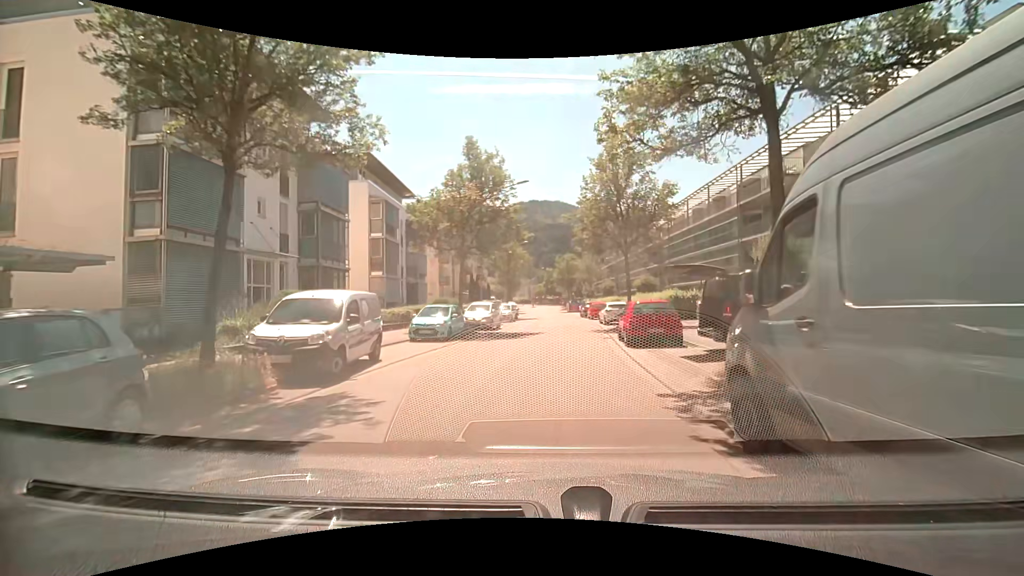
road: unclassified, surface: asphalt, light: Day
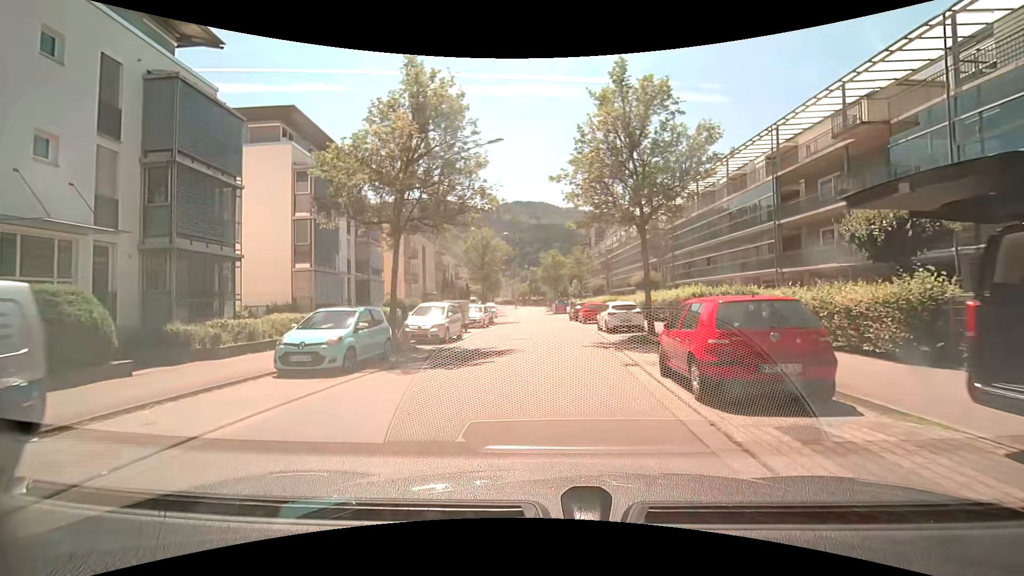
(+0.2, +8.8) m; +2°
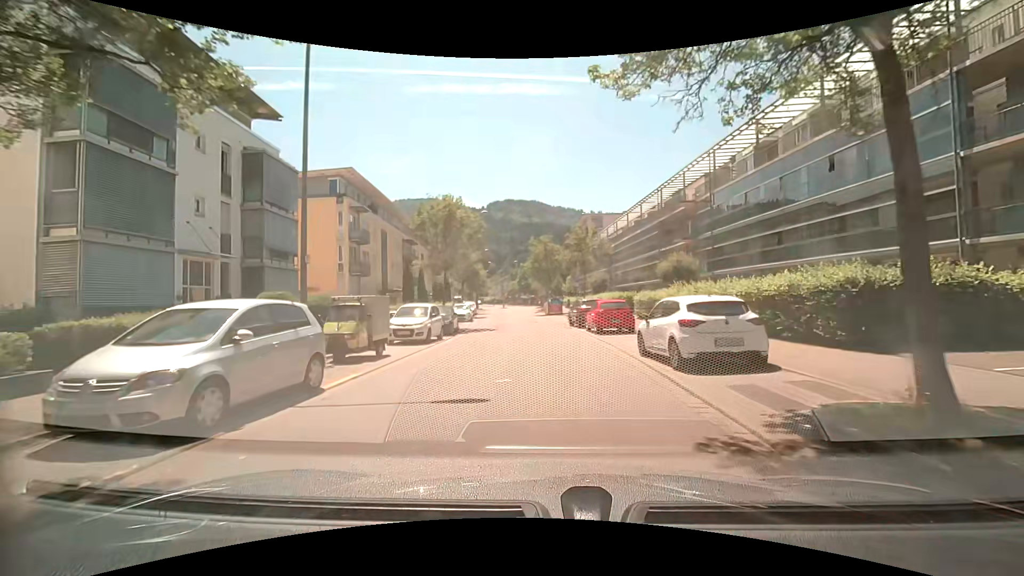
(+0.2, +13.4) m; +1°
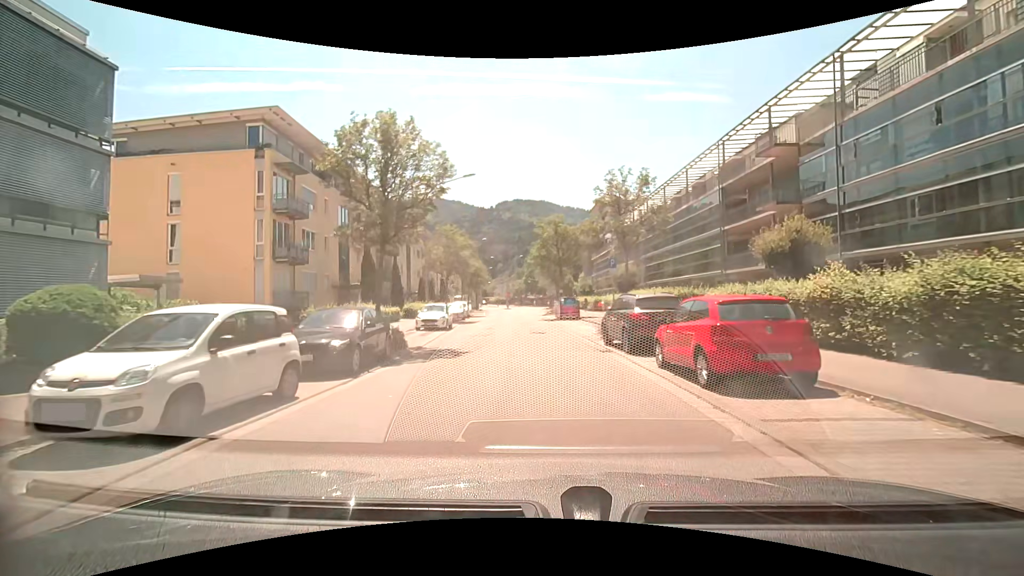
(-0.1, +13.4) m; -1°
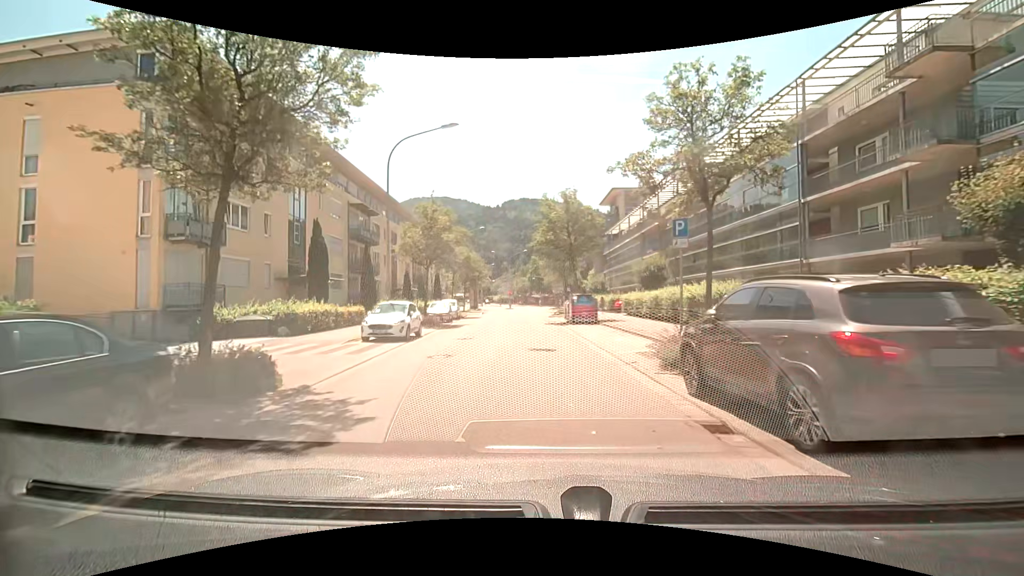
(-0.1, +8.9) m; 0°
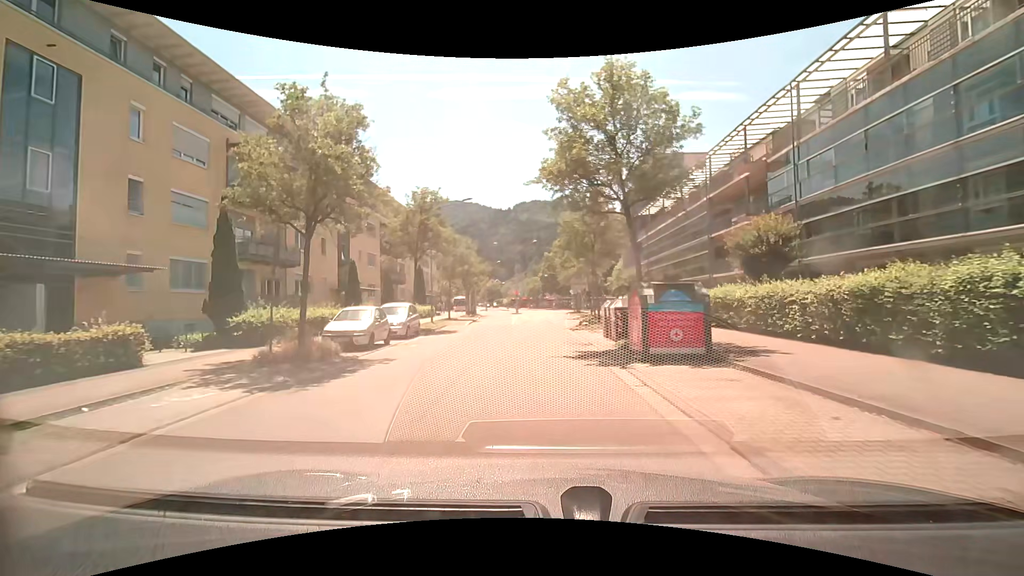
(-0.4, +17.8) m; -2°
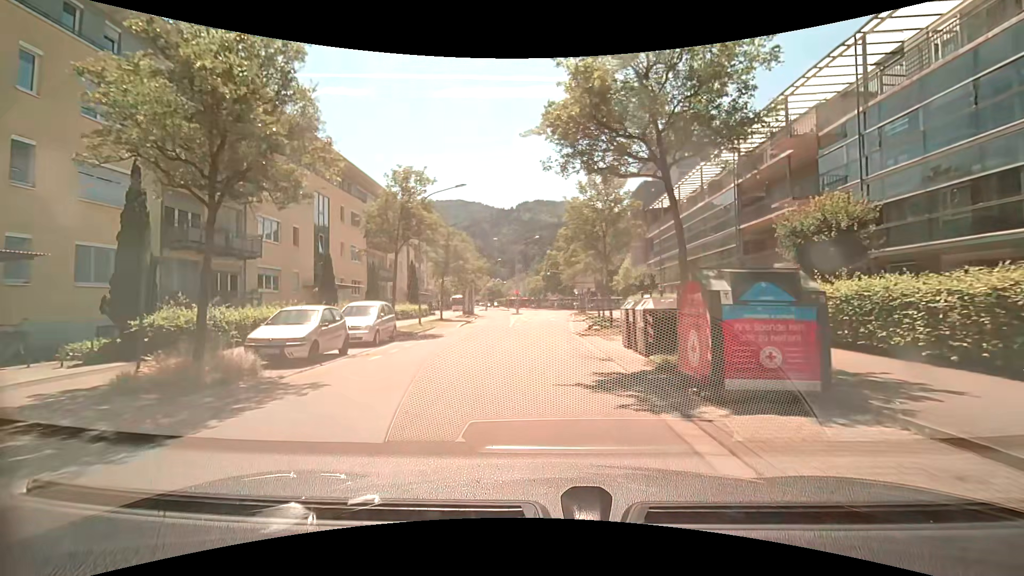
(0.0, +4.4) m; 0°
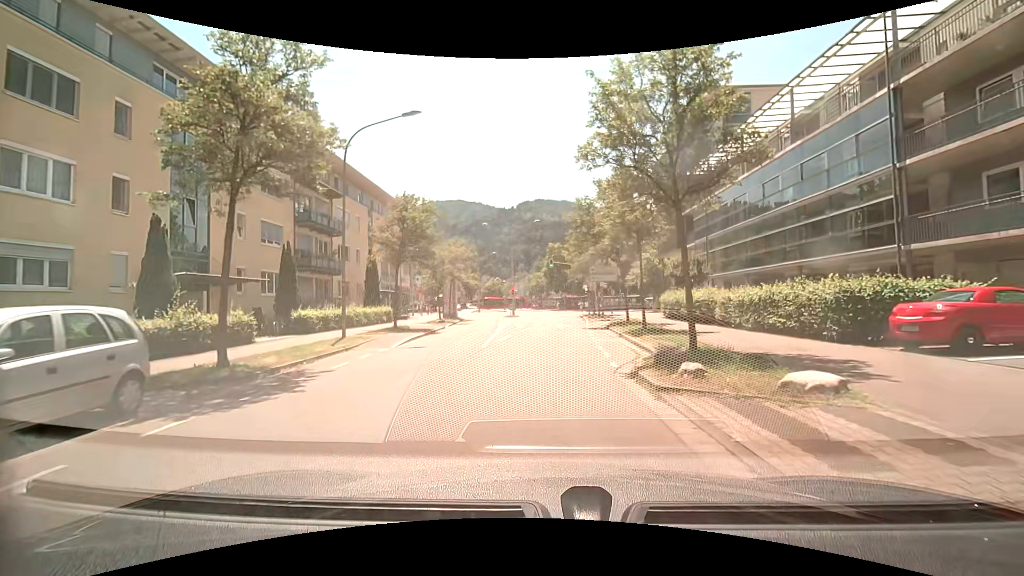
(0.0, +13.4) m; 0°
